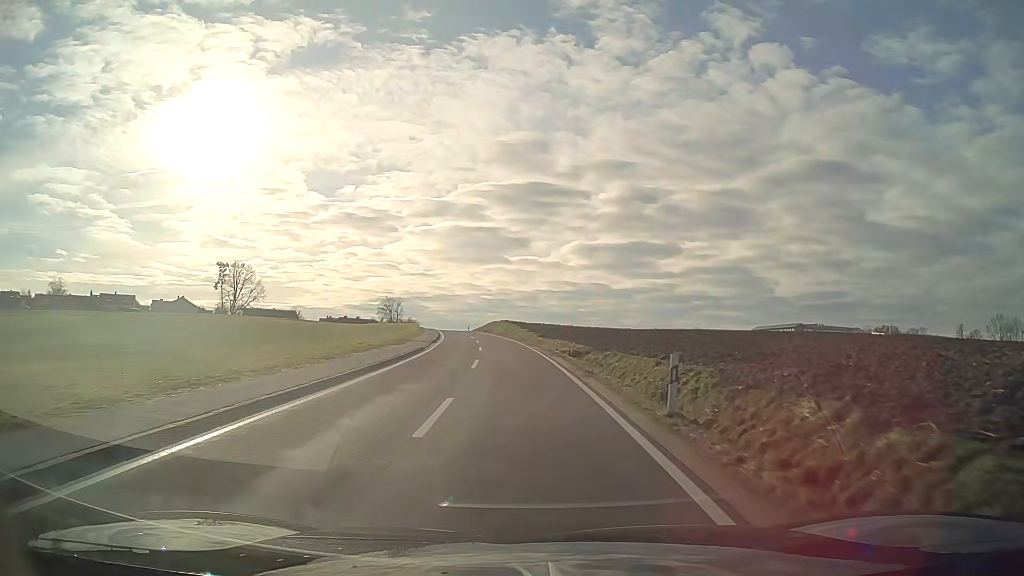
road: tertiary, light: Day
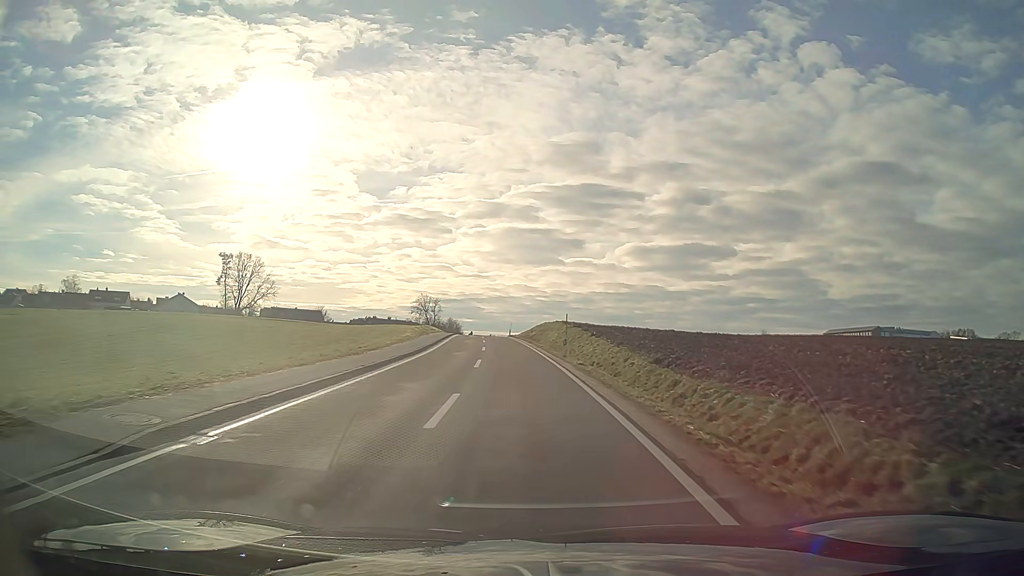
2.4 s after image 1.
(-1.4, +35.2) m; -5°
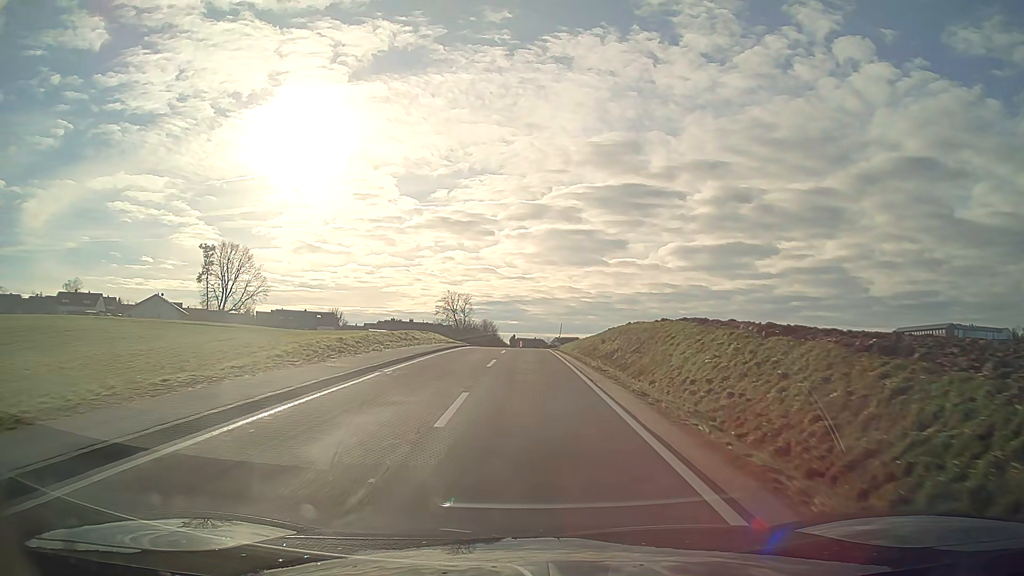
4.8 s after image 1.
(-1.3, +36.0) m; -4°
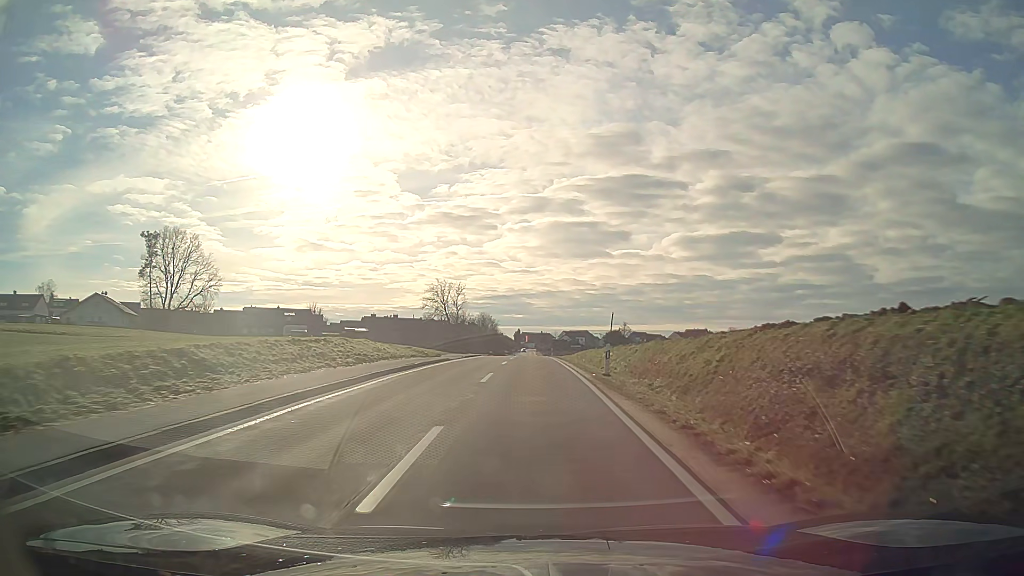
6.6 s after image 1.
(-0.1, +27.6) m; 0°
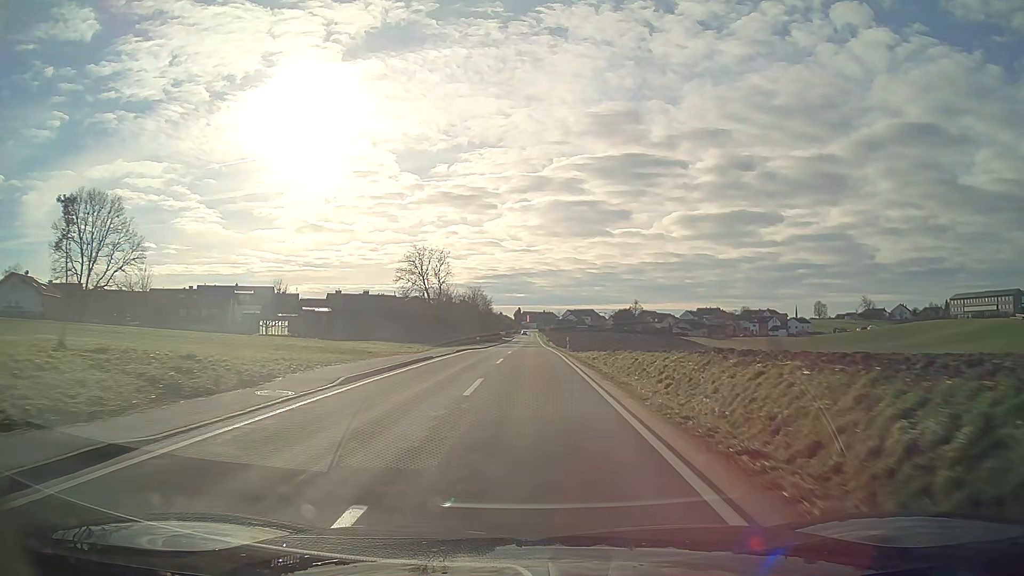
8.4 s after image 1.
(-0.1, +28.2) m; 0°
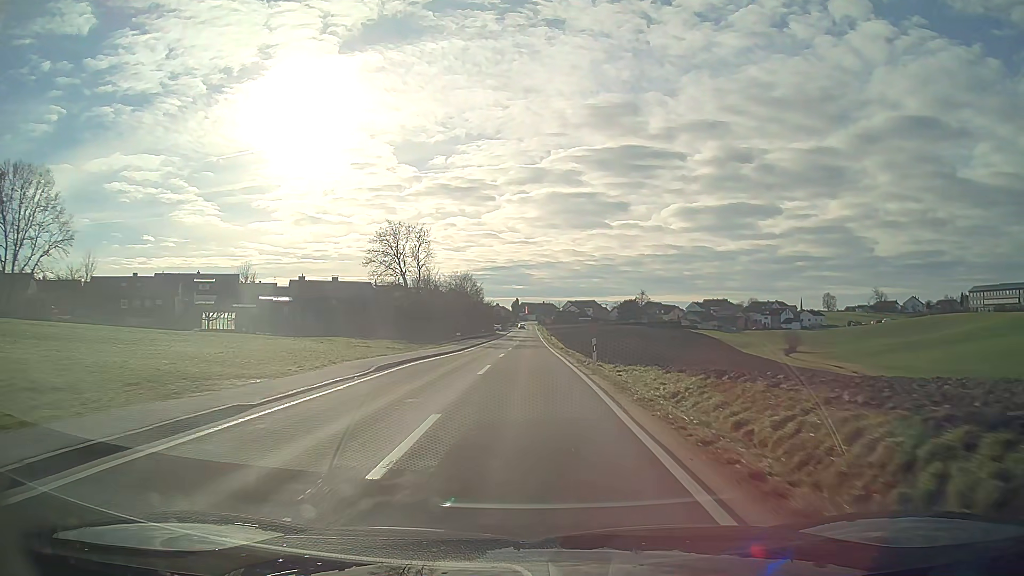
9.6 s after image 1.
(0.0, +18.9) m; 0°
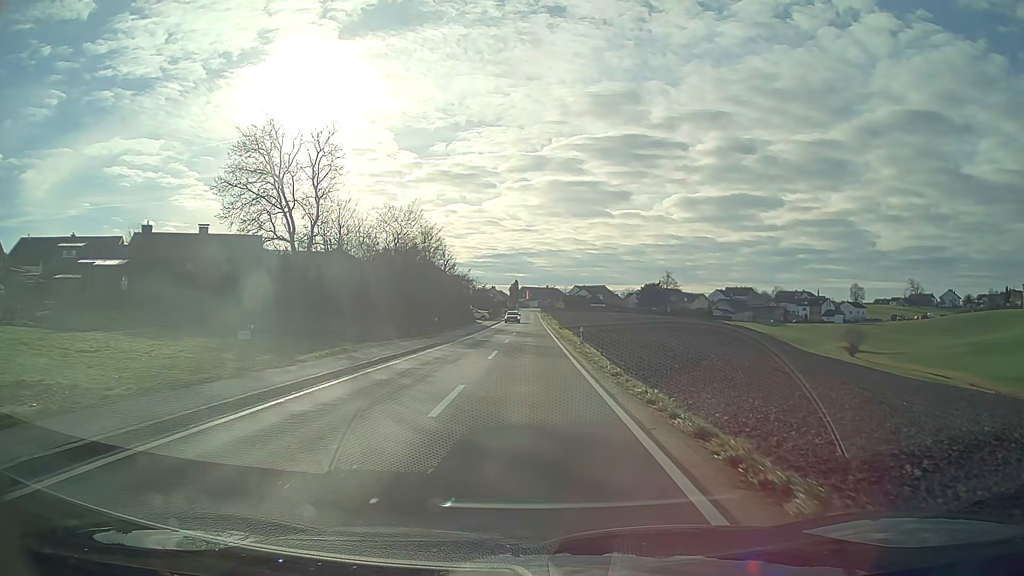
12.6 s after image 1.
(-0.1, +44.4) m; 0°
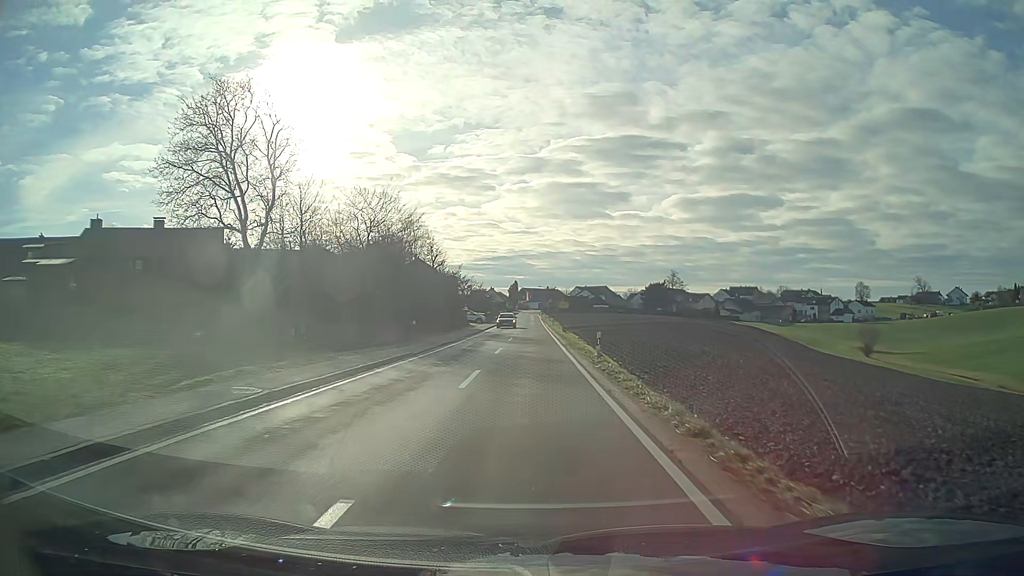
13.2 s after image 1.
(0.0, +8.2) m; 0°
(0, +10) (0, +20) (0, +30) (0, +40) (0, +50) (0, +60) (0, +70) (0, +80) (0, +90) (0, +100) m
